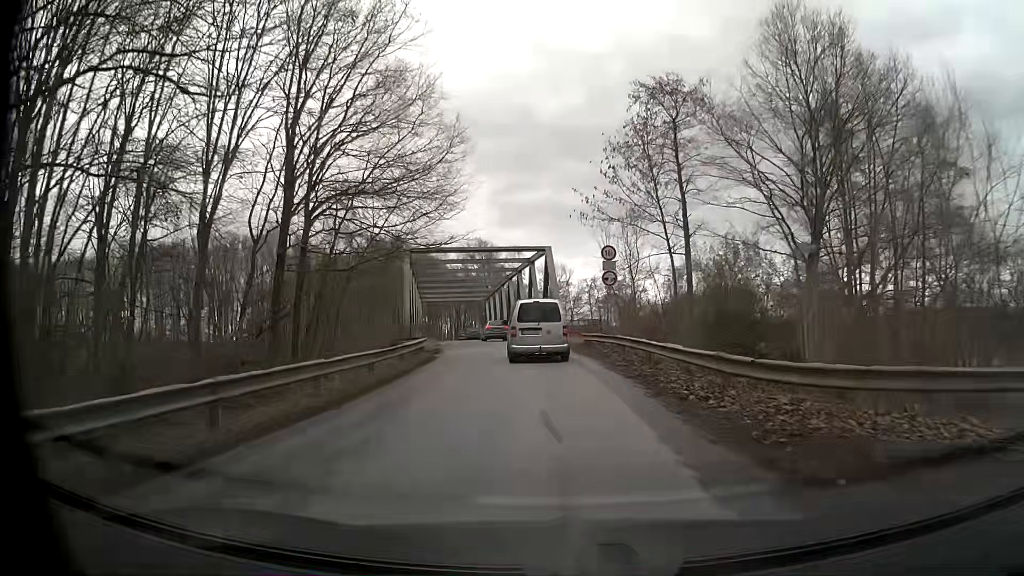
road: unclassified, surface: asphalt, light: Day
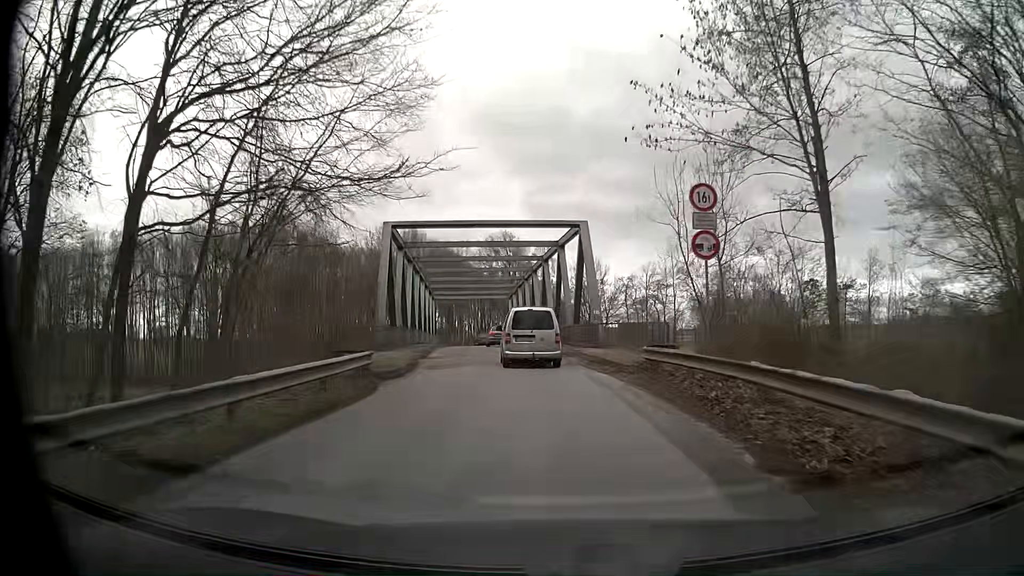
(-0.4, +12.3) m; -4°
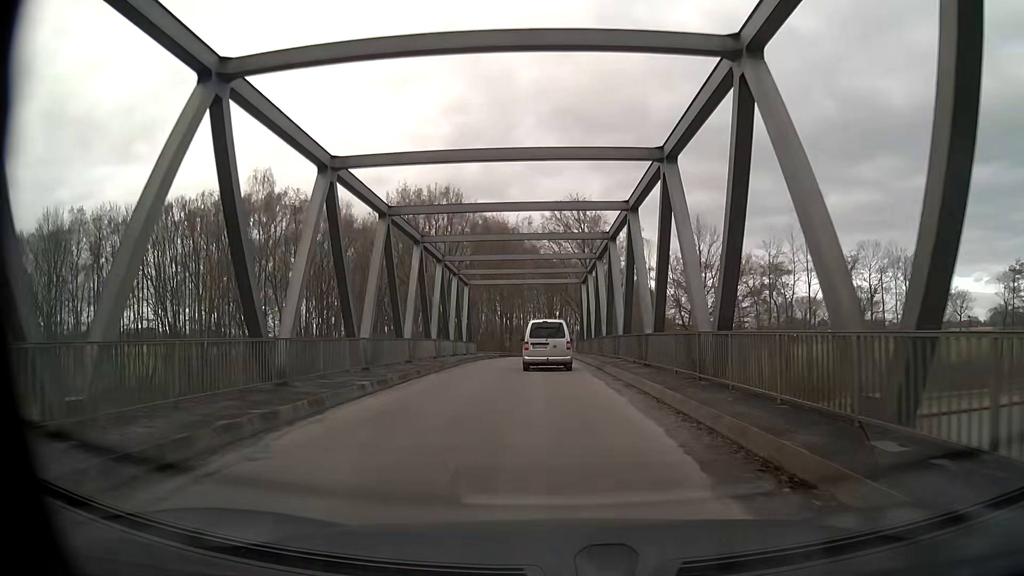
(-1.1, +28.5) m; -5°
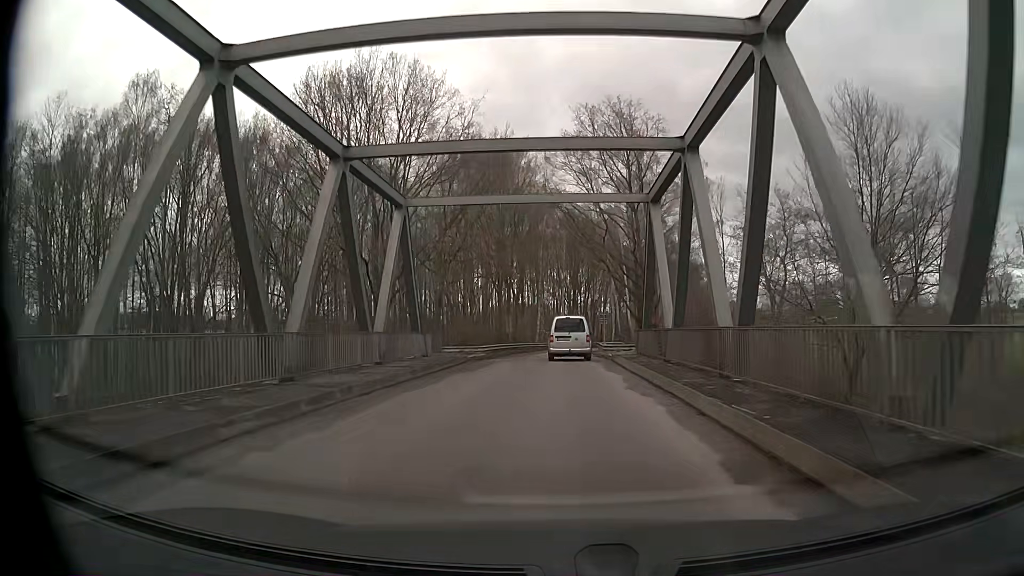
(-0.6, +29.6) m; -1°
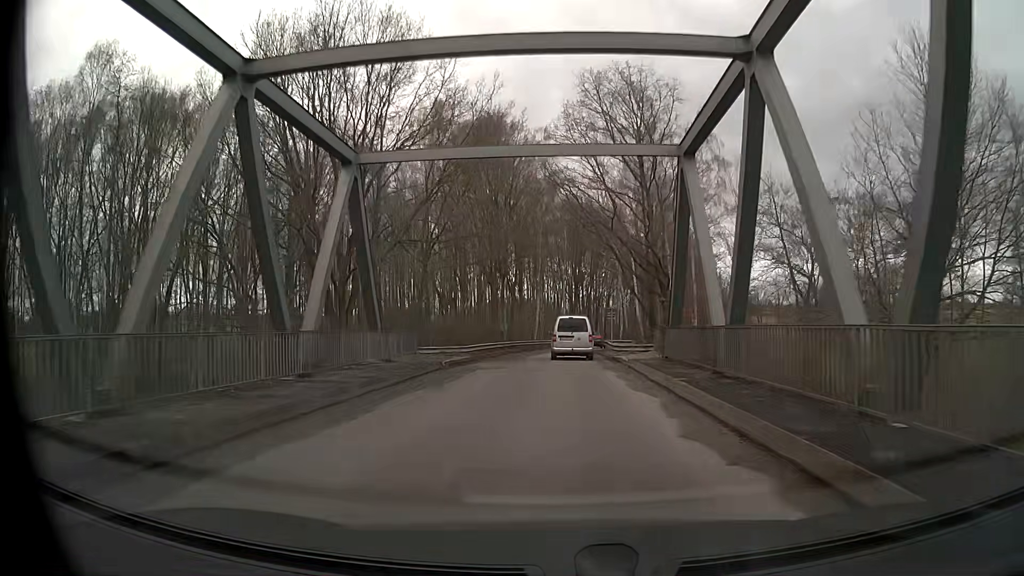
(-0.1, +6.5) m; 0°
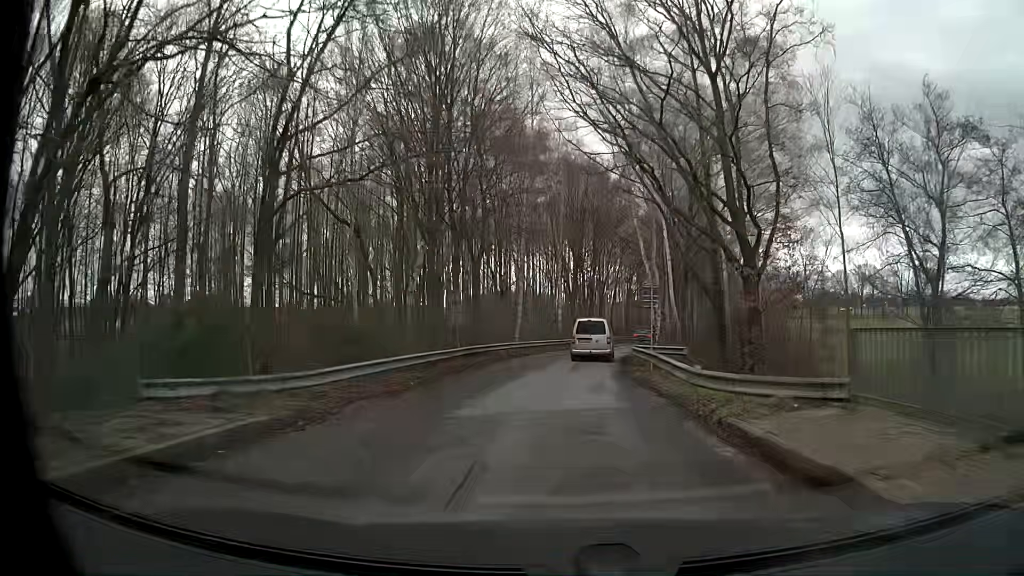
(0.0, +20.5) m; 0°
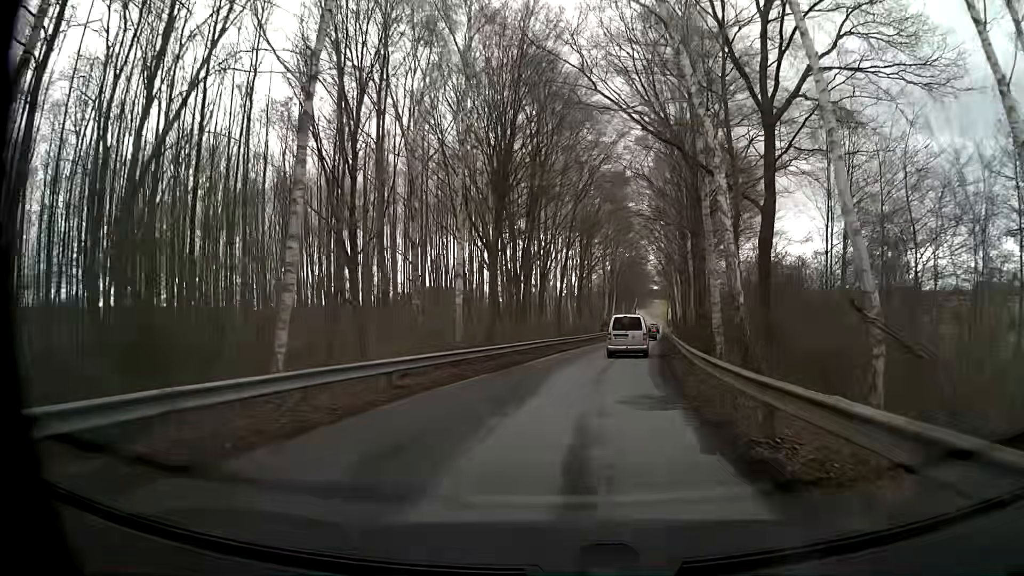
(+1.0, +29.5) m; +6°
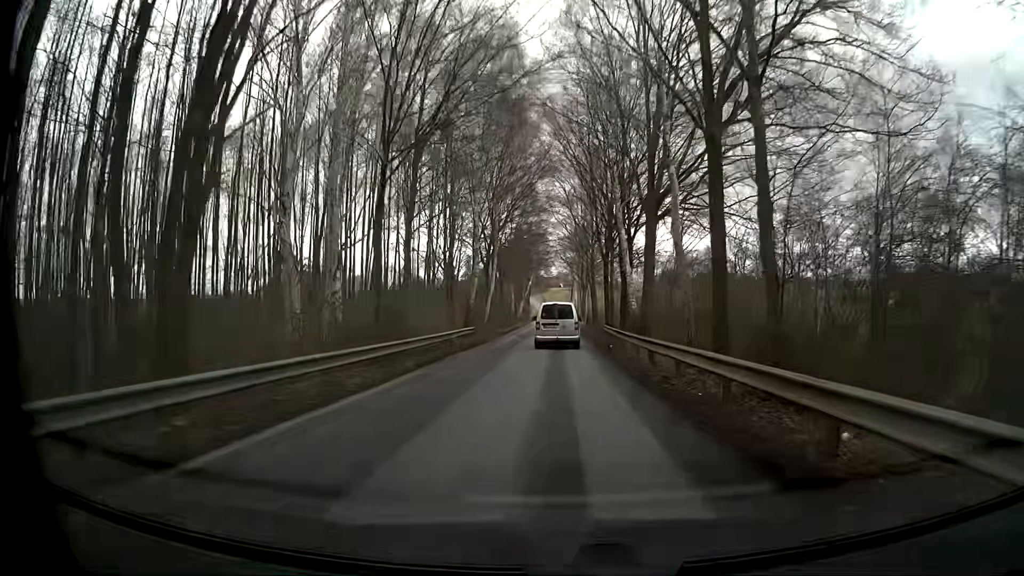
(+3.9, +38.1) m; +11°
(0, +10) (-1, +20) (-1, +30) (-1, +40) (-1, +50) (-2, +60) (-2, +70) (-2, +80) (-3, +90) (-3, +100) m
